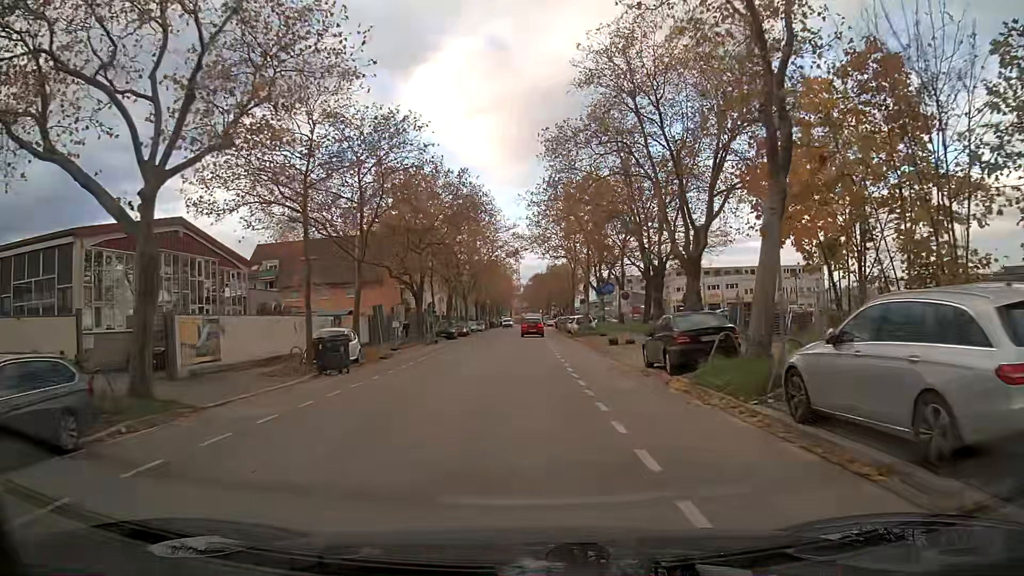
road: tertiary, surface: asphalt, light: Day
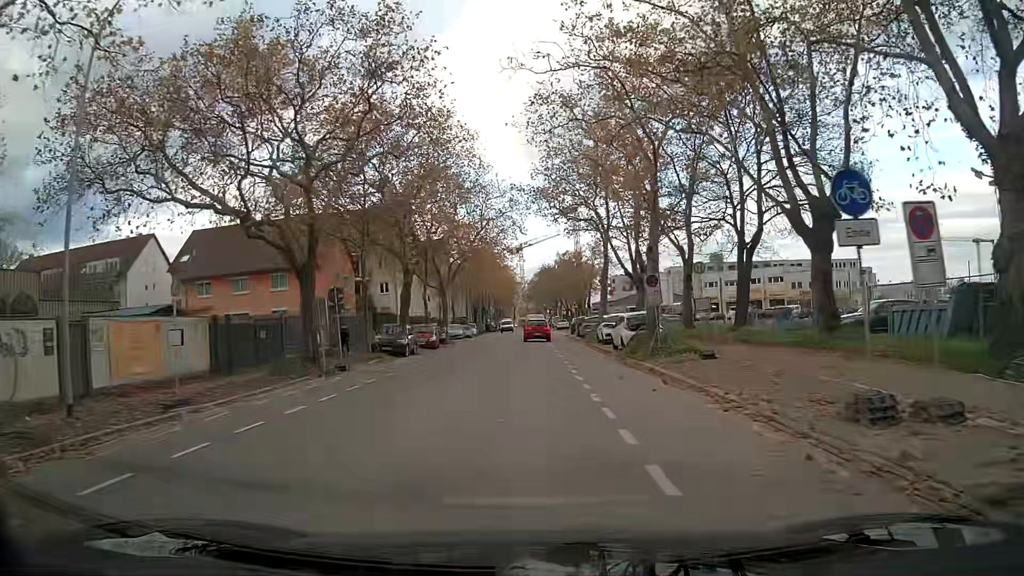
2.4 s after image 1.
(0.0, +24.8) m; 0°
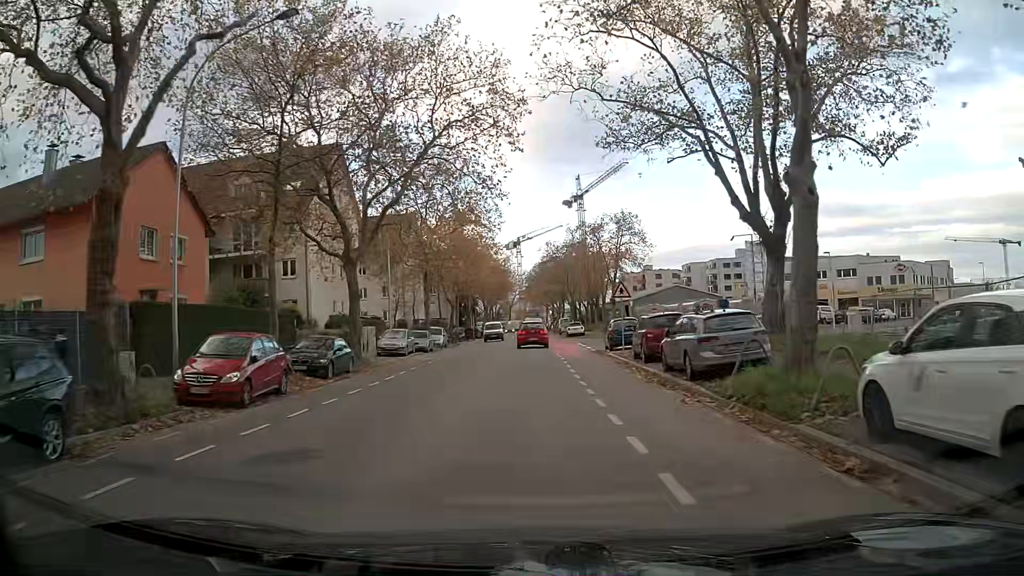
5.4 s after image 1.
(-0.1, +30.2) m; 0°
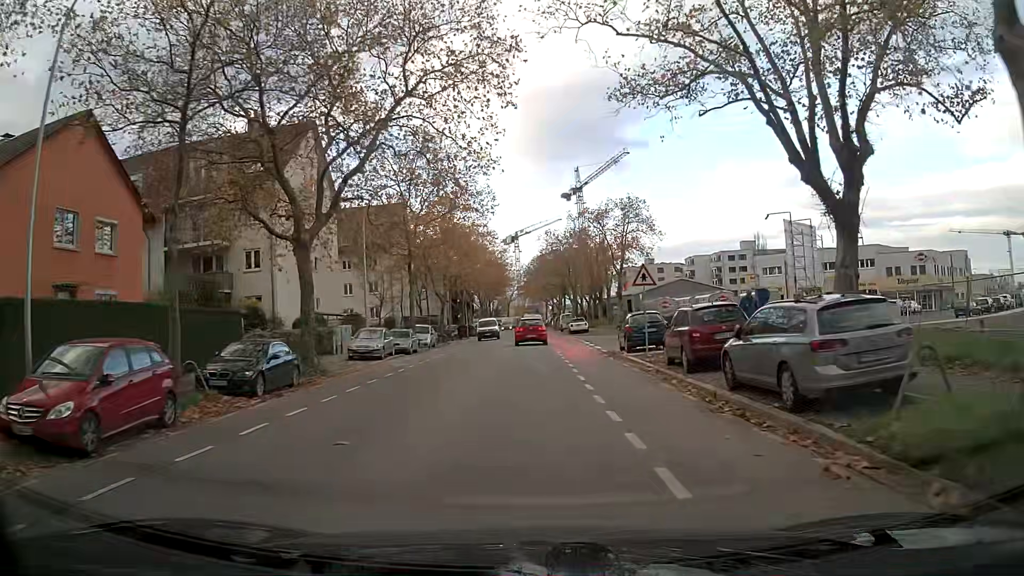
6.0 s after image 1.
(0.0, +6.0) m; 0°
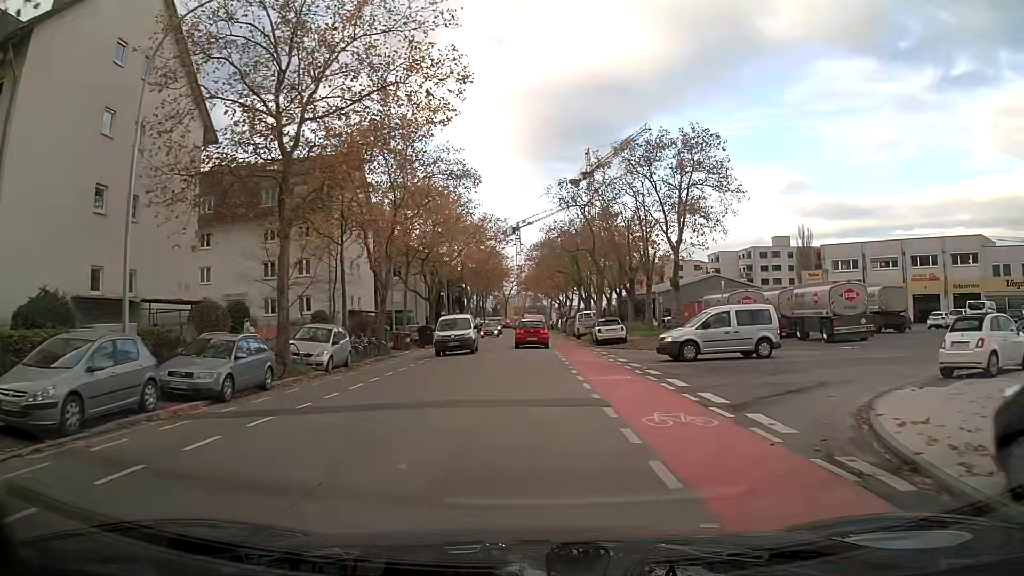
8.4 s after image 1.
(0.0, +23.7) m; 0°
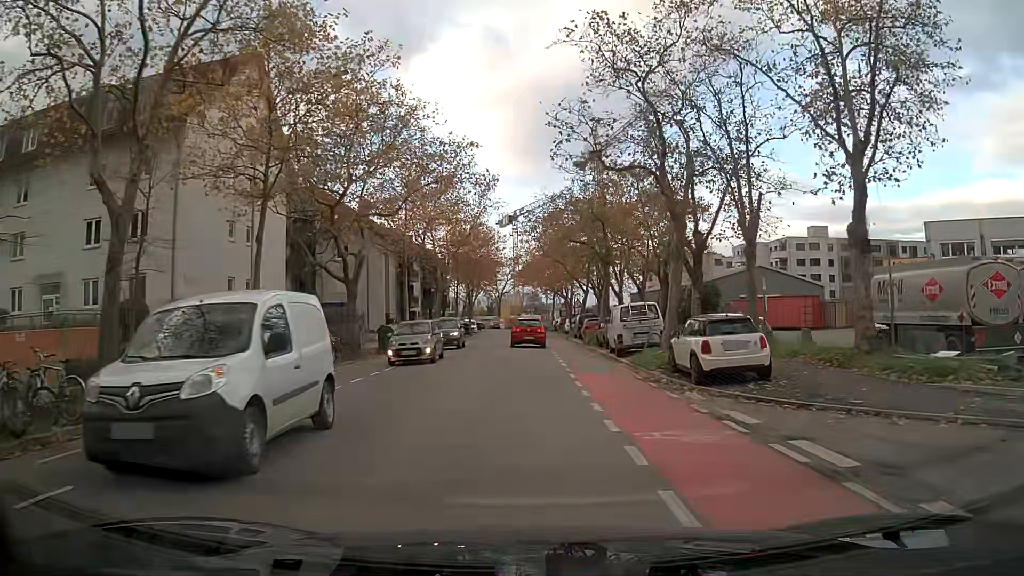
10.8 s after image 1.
(+0.1, +23.1) m; +1°
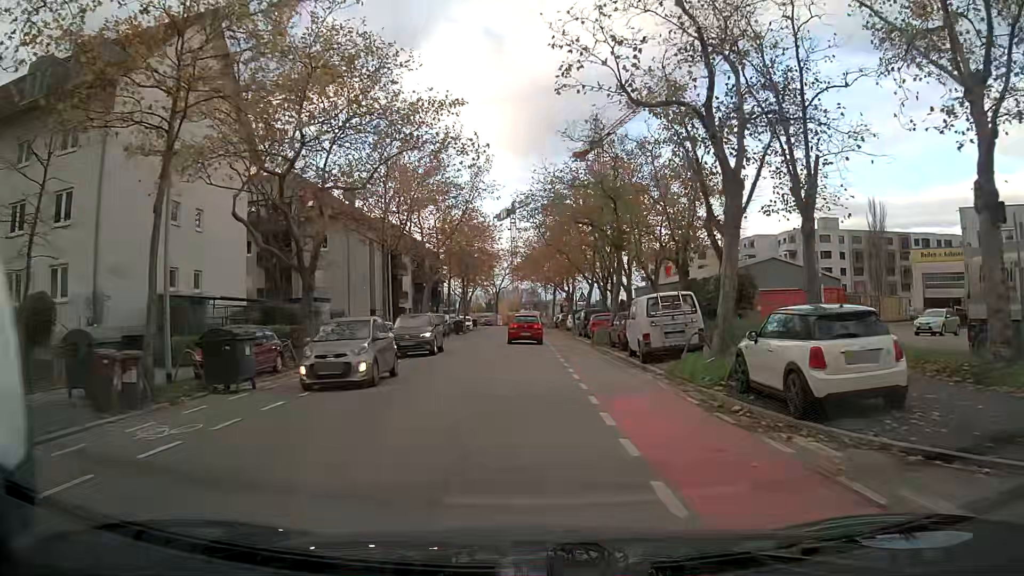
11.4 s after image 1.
(0.0, +5.8) m; 0°
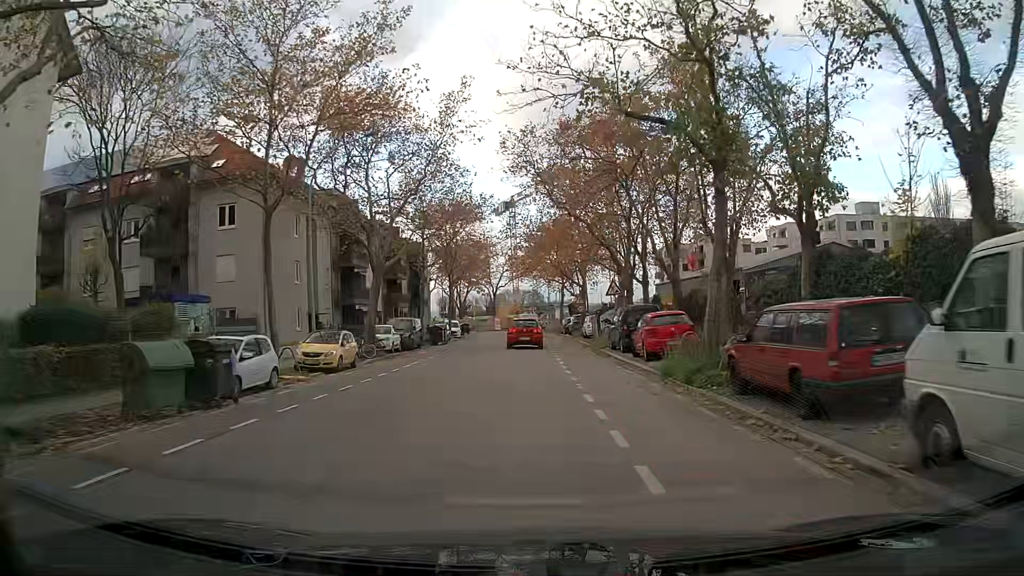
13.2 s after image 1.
(-0.1, +17.3) m; 0°
(0, +10) (0, +20) (0, +30) (0, +40) (0, +50) (-1, +60) (-1, +70) (-2, +80) (-4, +90) (-6, +100) m
